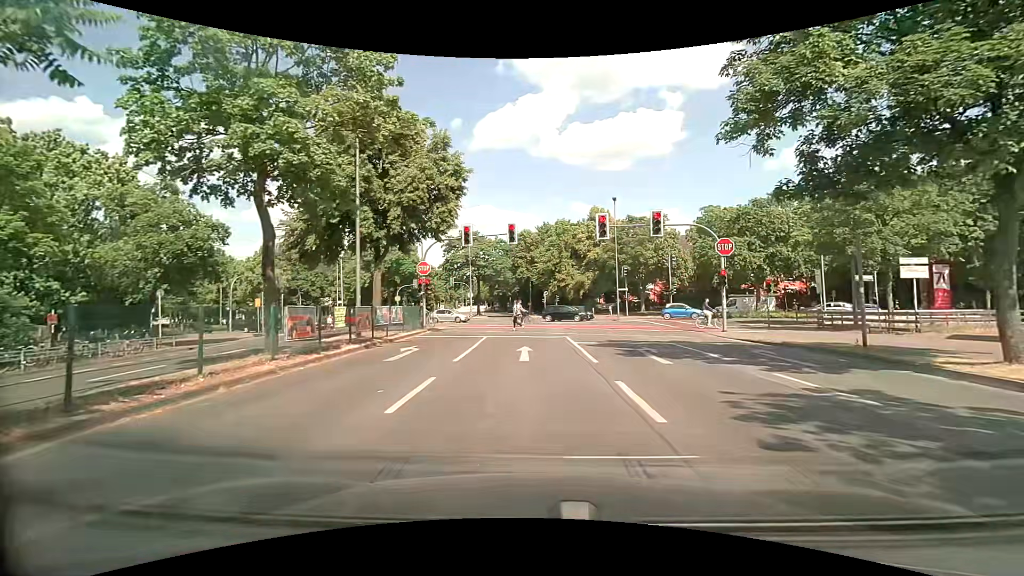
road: secondary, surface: asphalt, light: Day
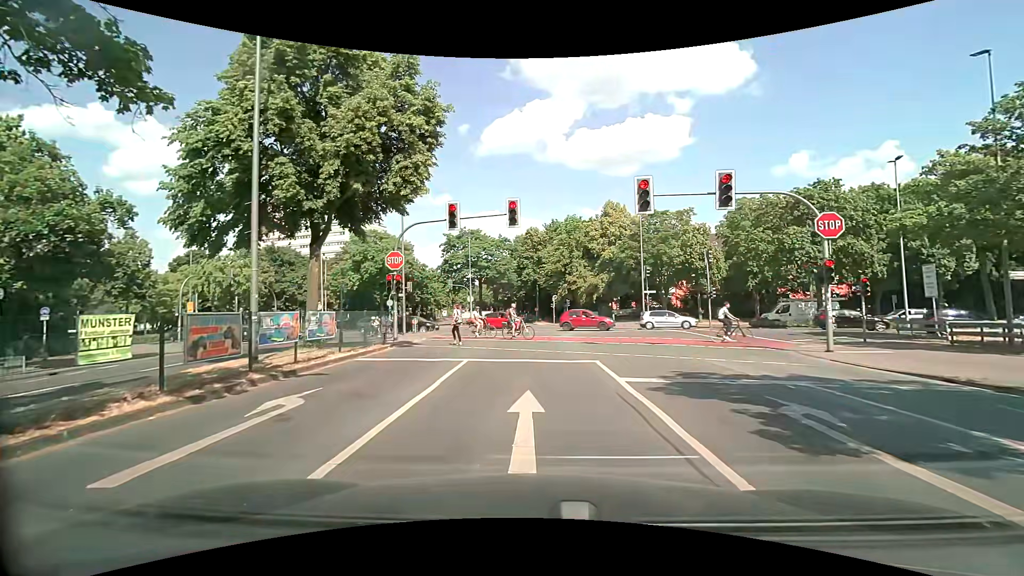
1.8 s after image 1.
(0.0, +8.3) m; 0°
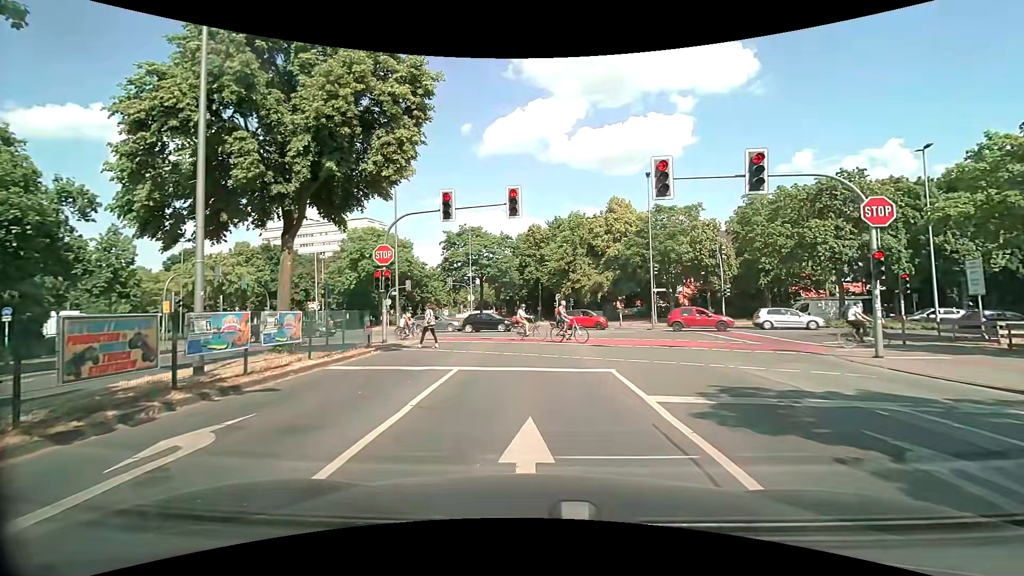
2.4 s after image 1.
(0.0, +2.2) m; 0°
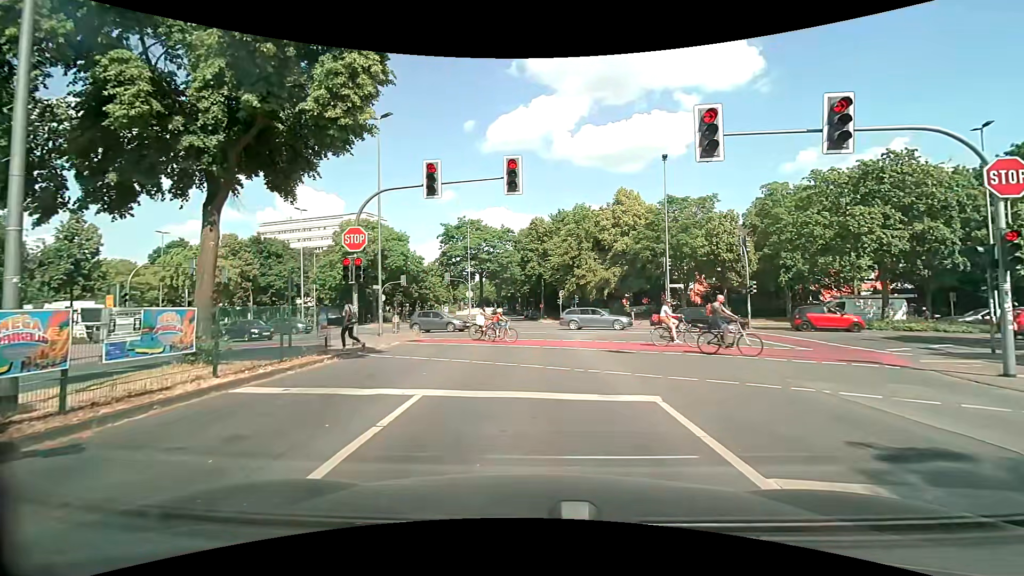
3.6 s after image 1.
(-0.1, +3.9) m; 0°
